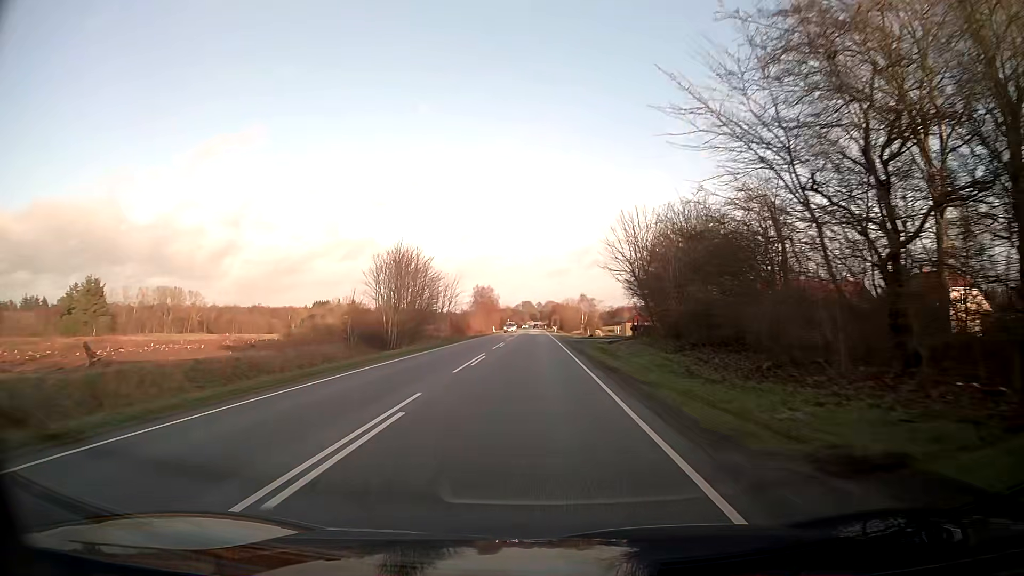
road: secondary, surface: asphalt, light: Day
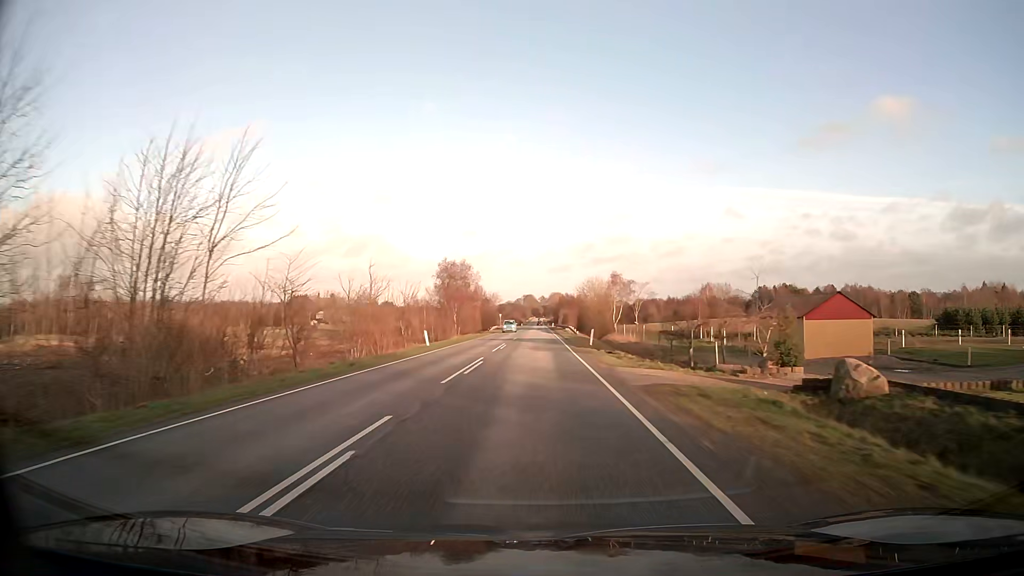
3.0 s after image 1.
(0.0, +63.6) m; 0°
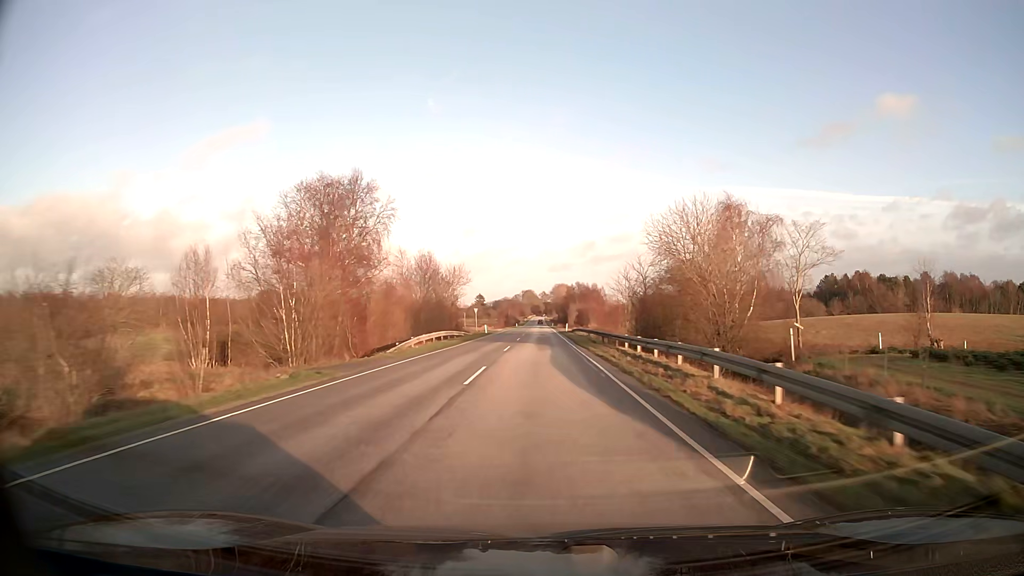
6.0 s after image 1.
(0.0, +63.7) m; 0°
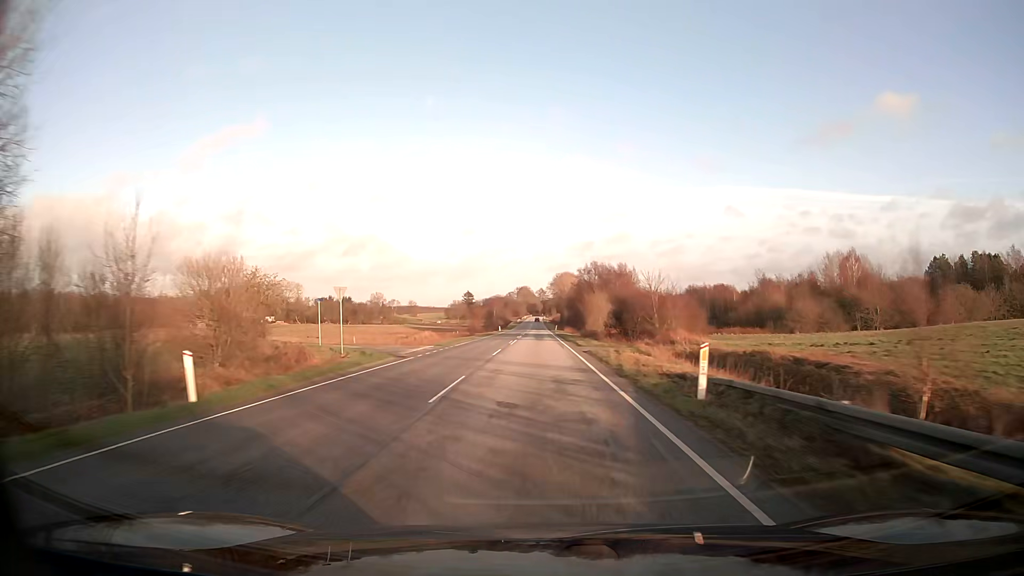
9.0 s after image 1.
(+0.3, +63.7) m; 0°
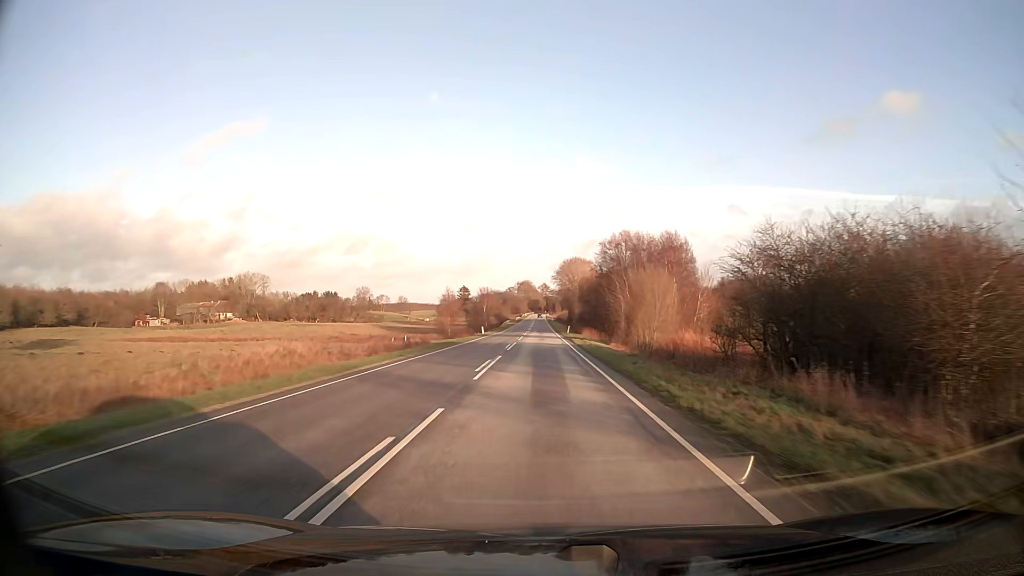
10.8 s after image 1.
(-0.2, +38.2) m; 0°
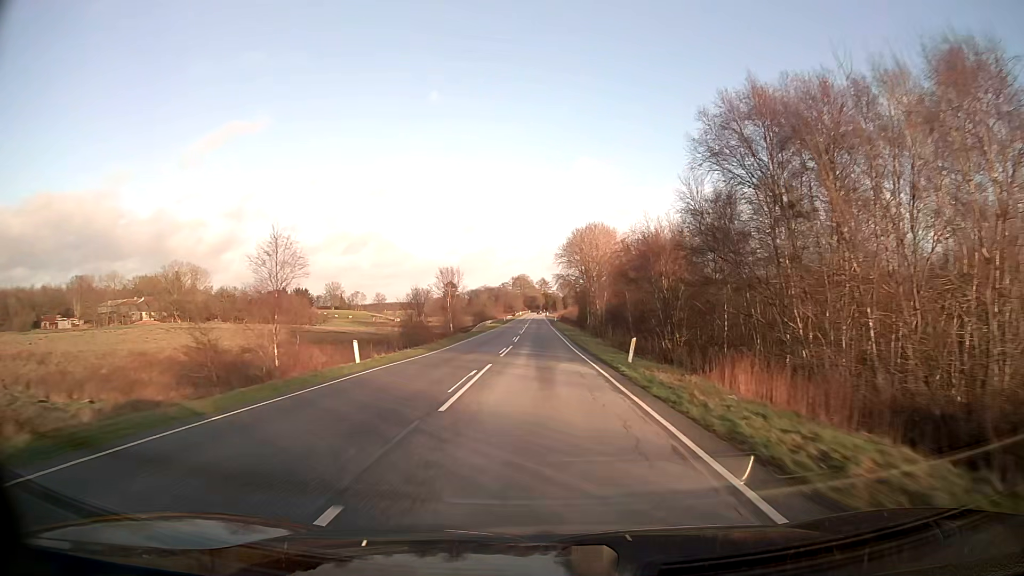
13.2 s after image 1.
(+0.1, +50.9) m; 0°
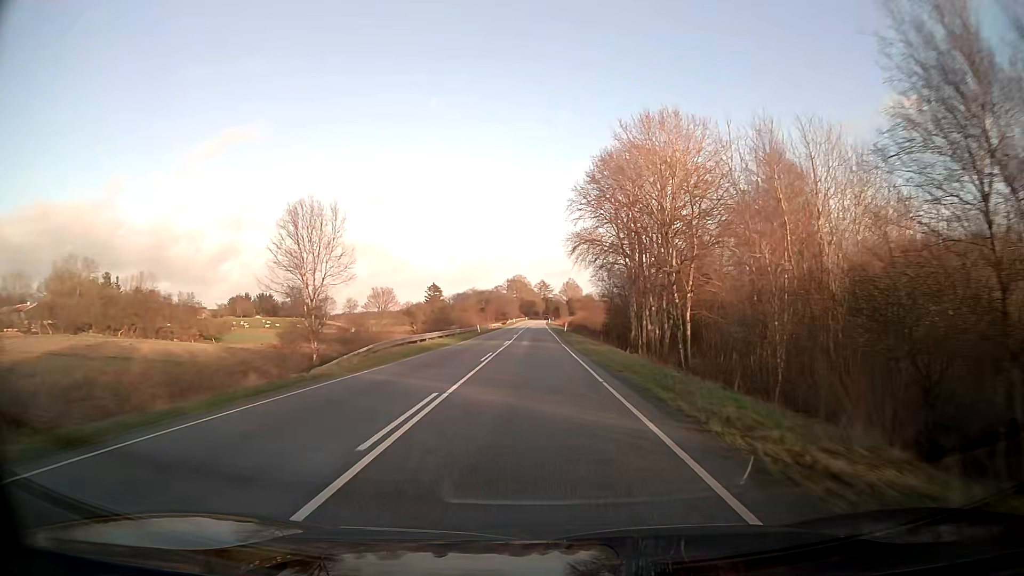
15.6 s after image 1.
(+0.1, +50.9) m; 0°
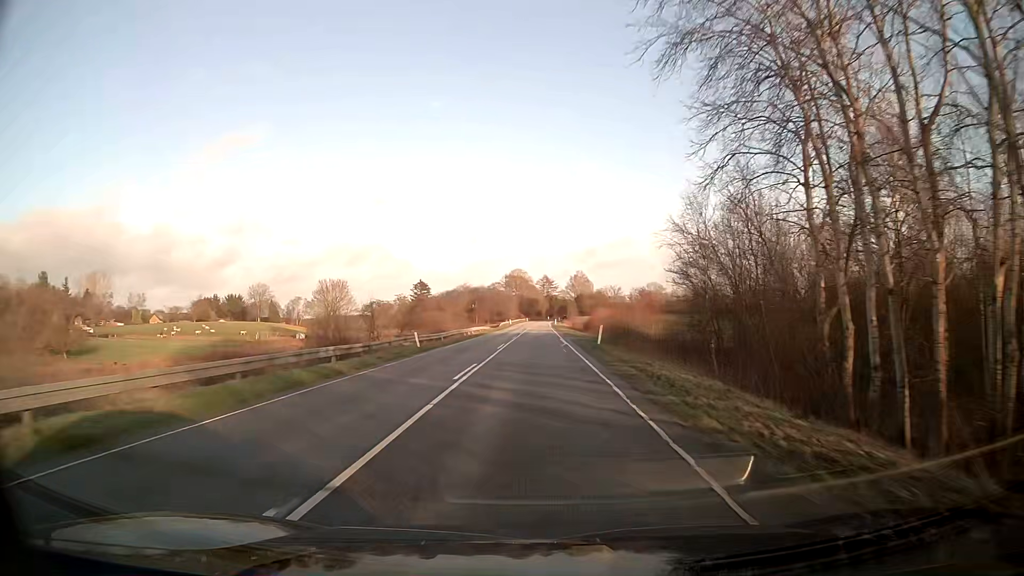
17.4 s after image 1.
(-0.1, +38.0) m; -1°
(0, +10) (0, +20) (0, +30) (0, +40) (0, +50) (0, +60) (0, +70) (0, +80) (0, +90) (+1, +100) m
